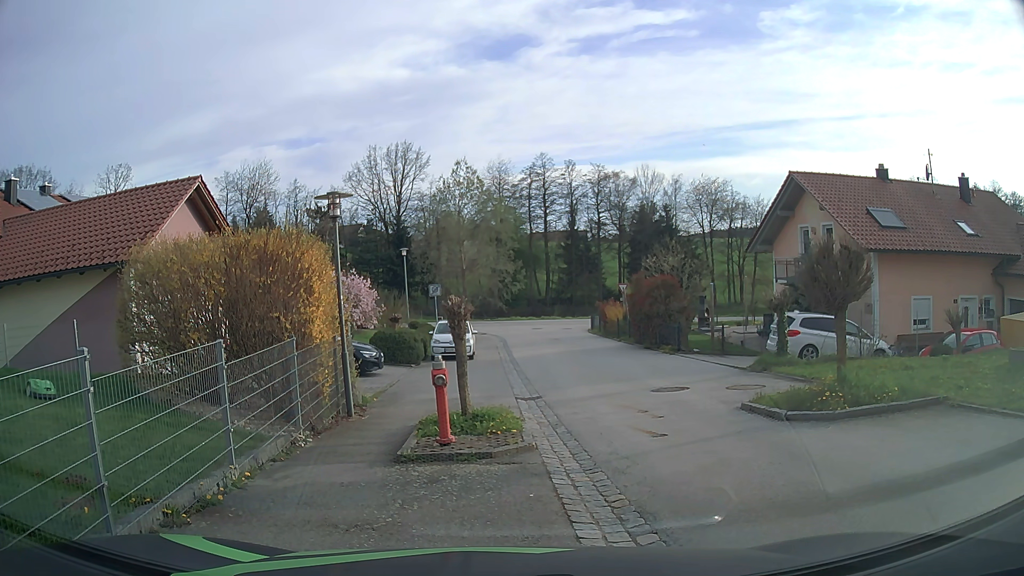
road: secondary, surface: asphalt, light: Day
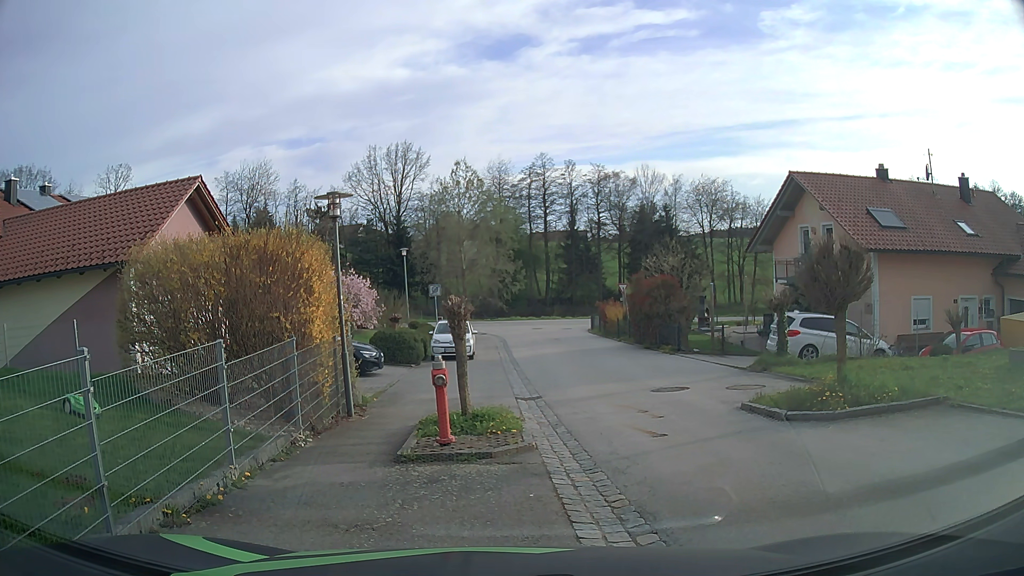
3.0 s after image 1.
(0.0, 0.0) m; 0°
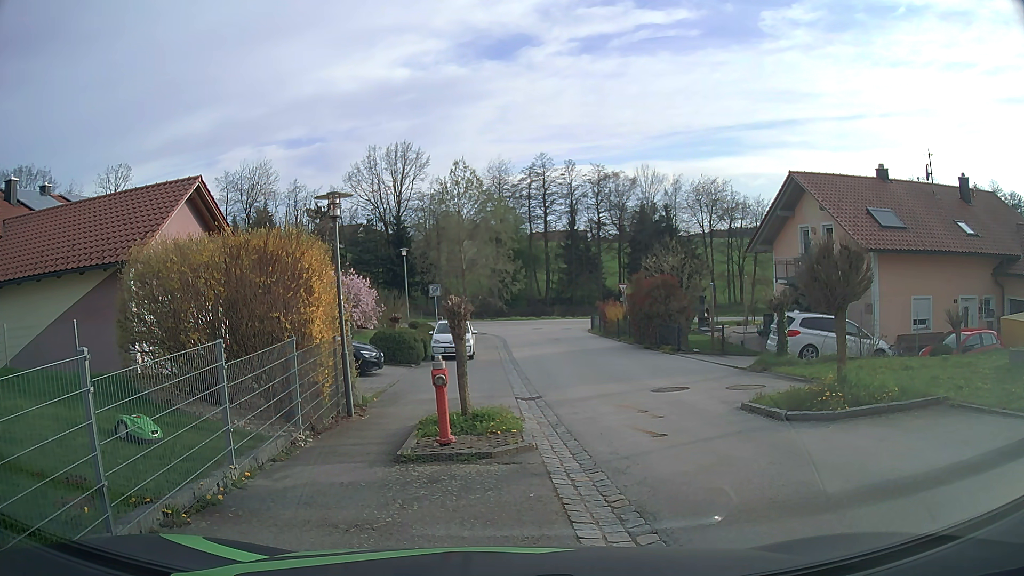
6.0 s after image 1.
(0.0, 0.0) m; 0°
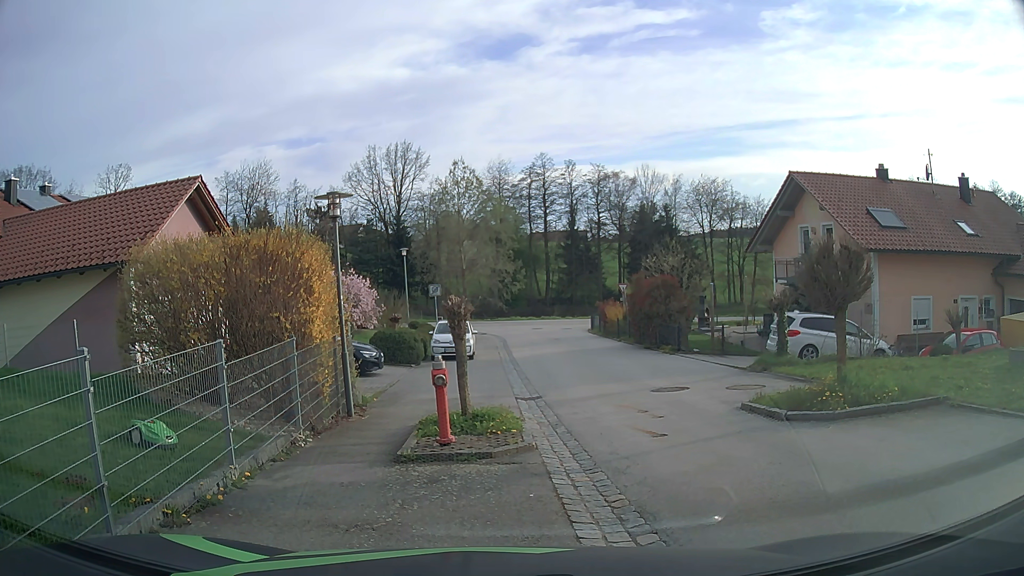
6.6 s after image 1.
(0.0, 0.0) m; 0°
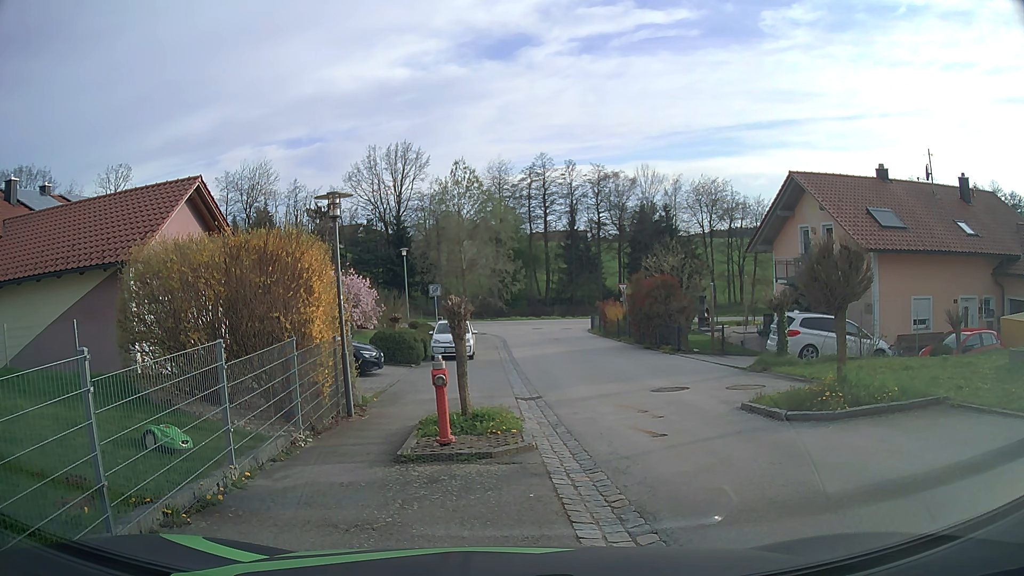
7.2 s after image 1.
(0.0, 0.0) m; 0°
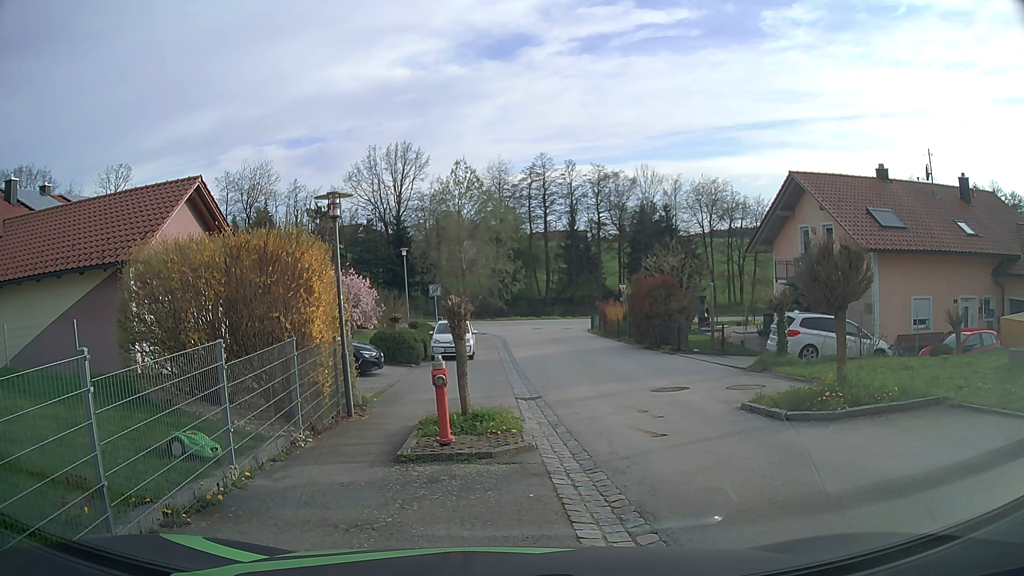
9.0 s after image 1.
(0.0, 0.0) m; 0°
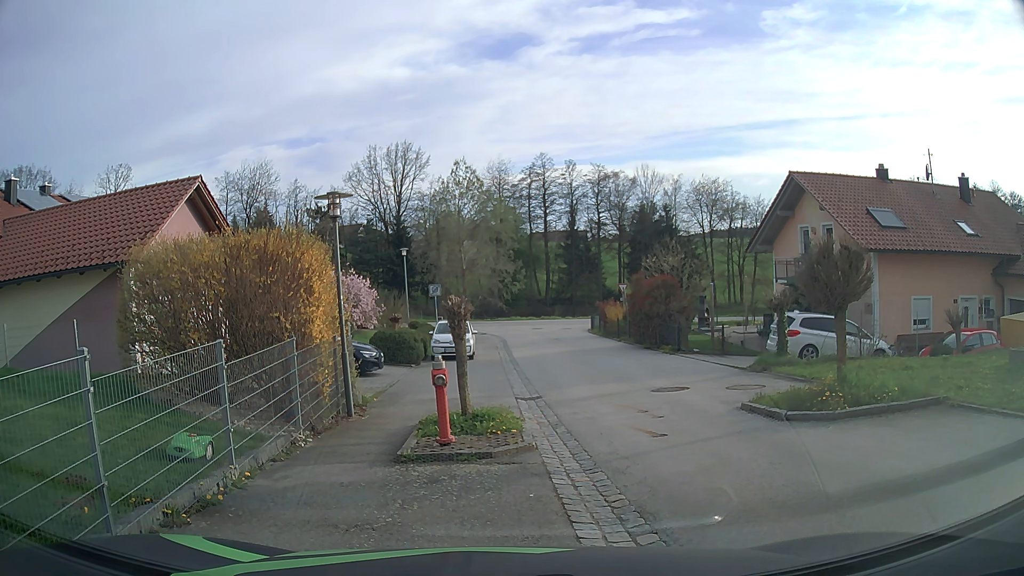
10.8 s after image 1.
(0.0, 0.0) m; 0°
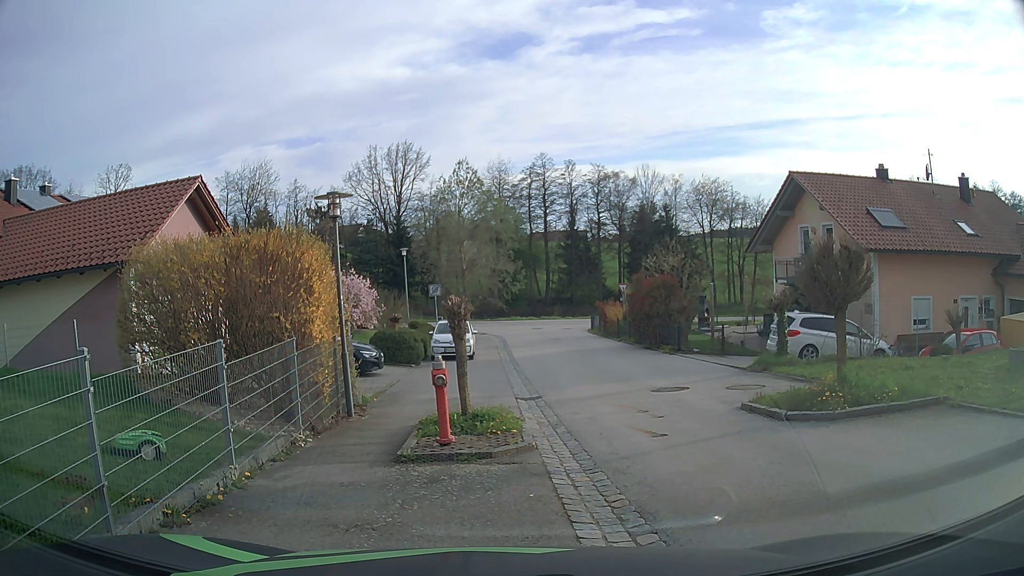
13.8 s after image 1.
(0.0, 0.0) m; 0°
